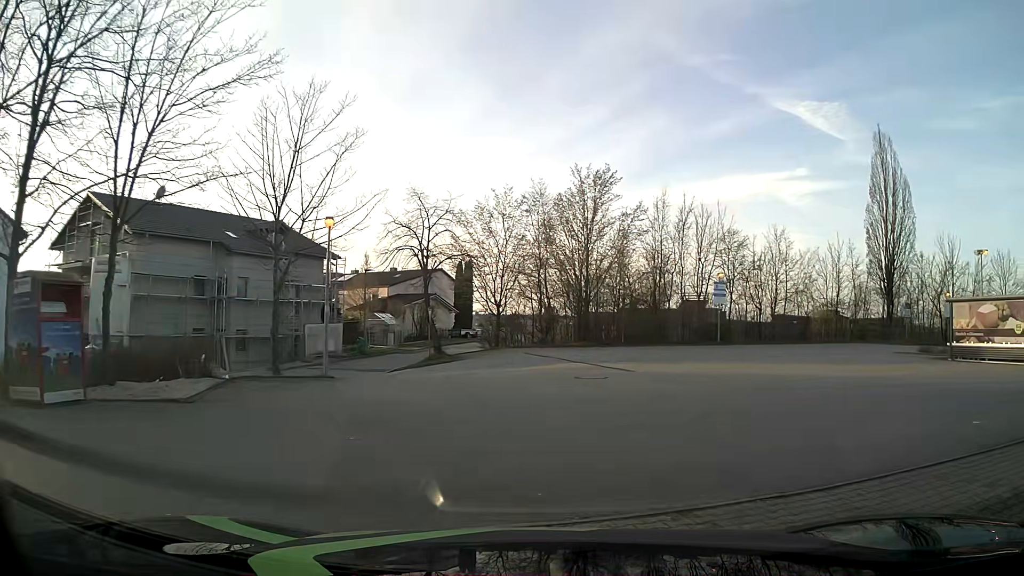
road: service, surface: asphalt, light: Day
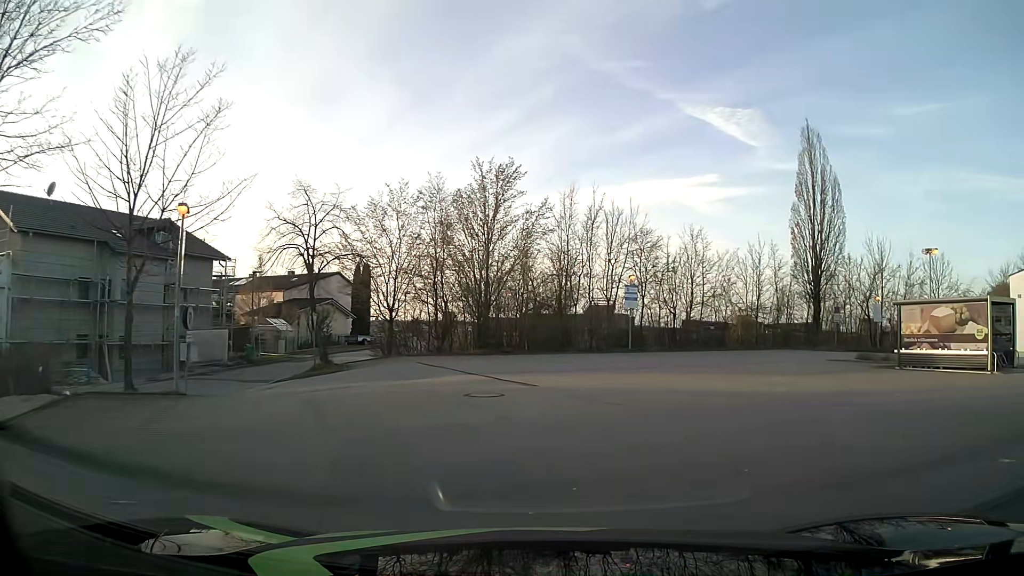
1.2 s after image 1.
(+0.2, +2.8) m; +6°
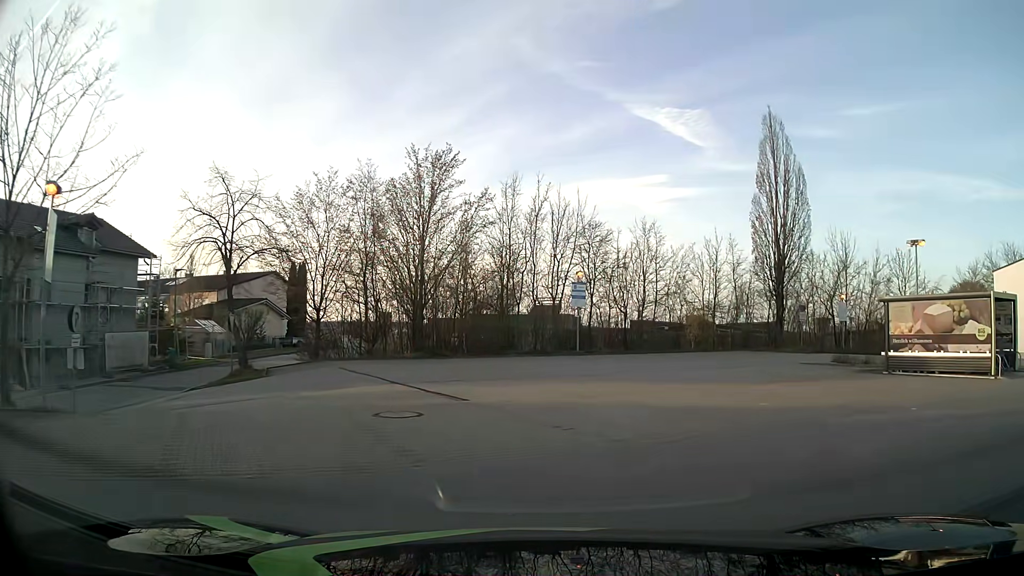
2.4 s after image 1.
(+0.3, +2.8) m; +5°
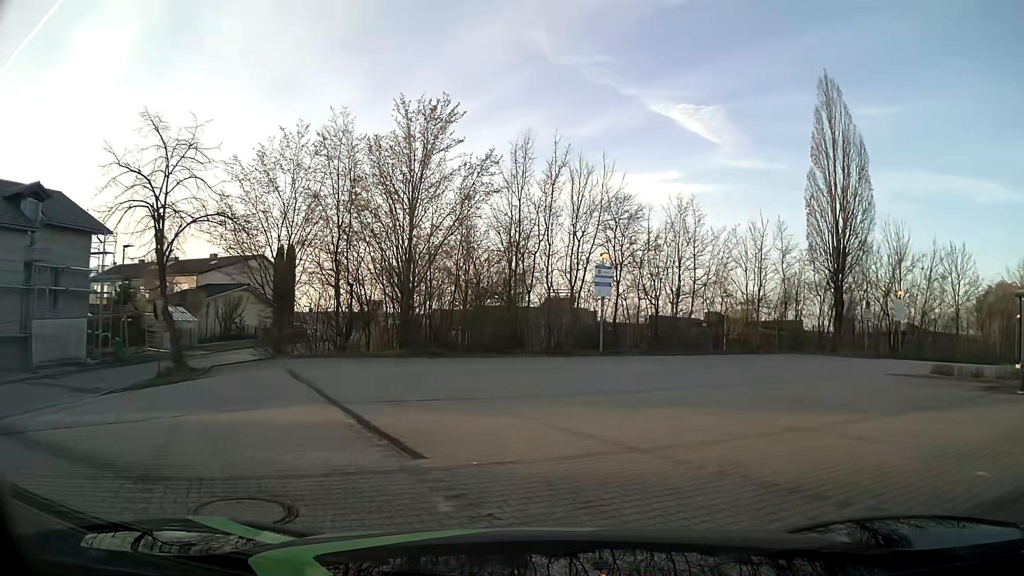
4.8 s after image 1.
(+0.1, +6.2) m; +1°
